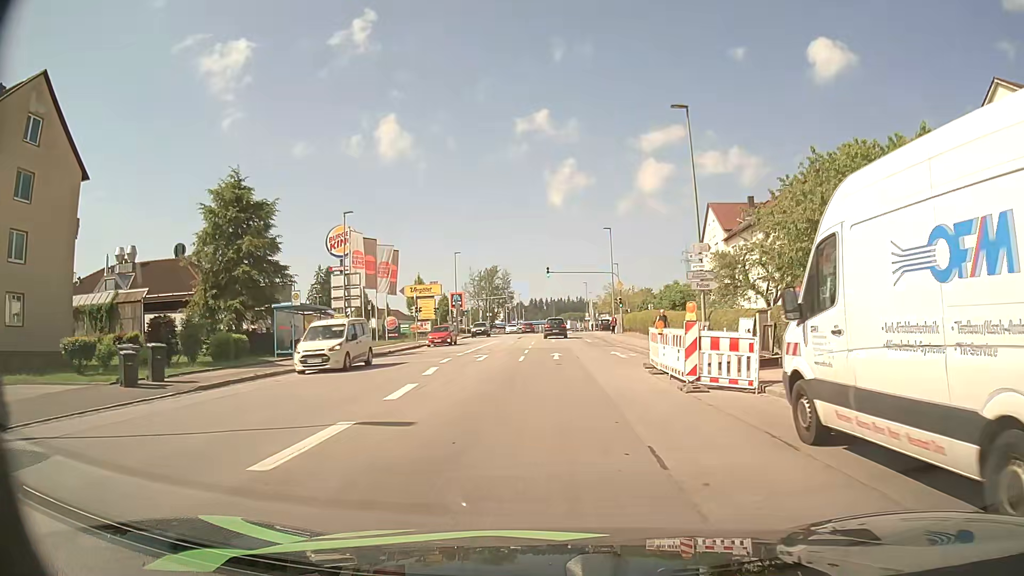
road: tertiary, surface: asphalt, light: Day
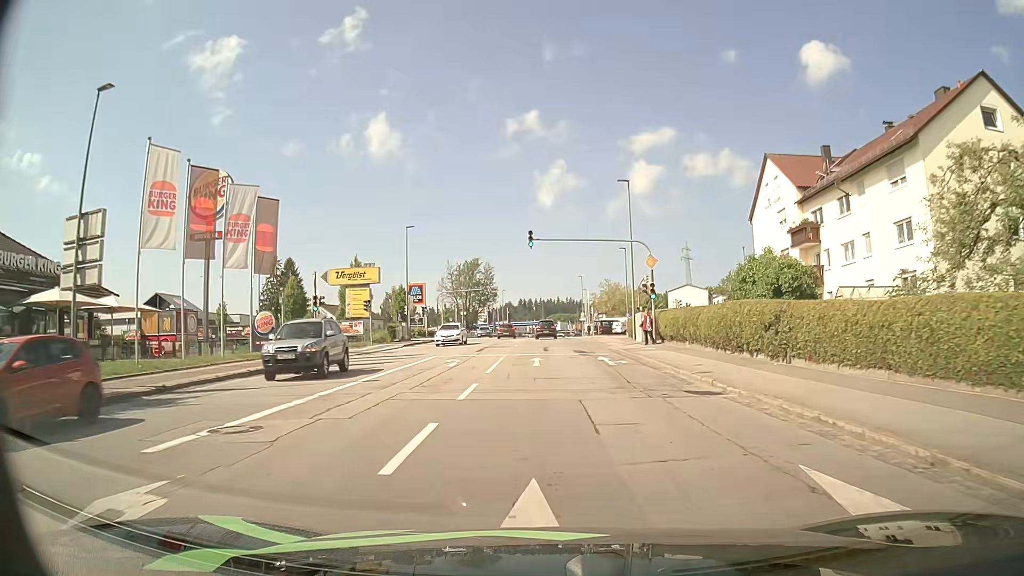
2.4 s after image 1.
(+0.3, +23.3) m; +1°
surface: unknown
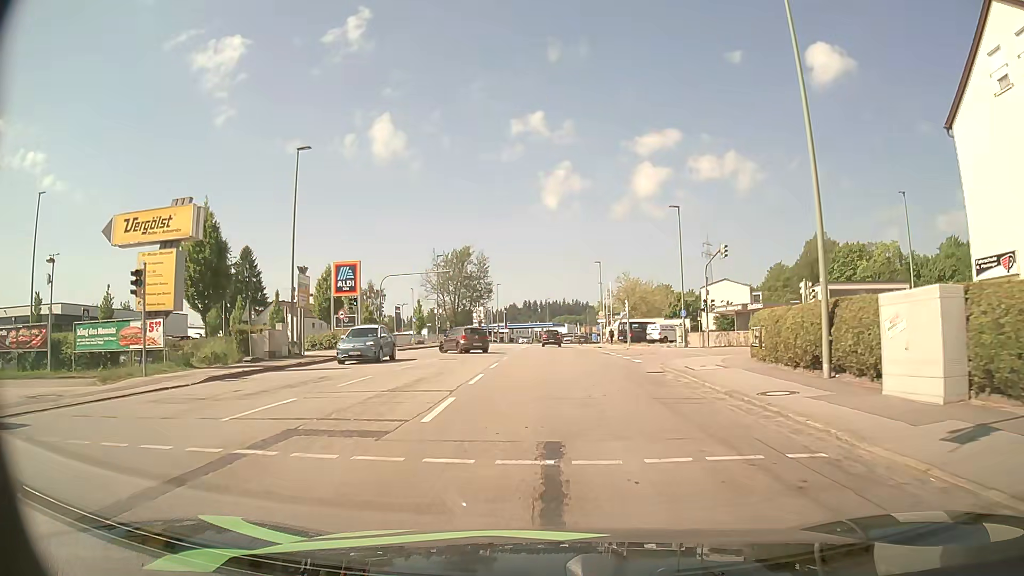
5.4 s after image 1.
(-0.1, +29.4) m; 0°
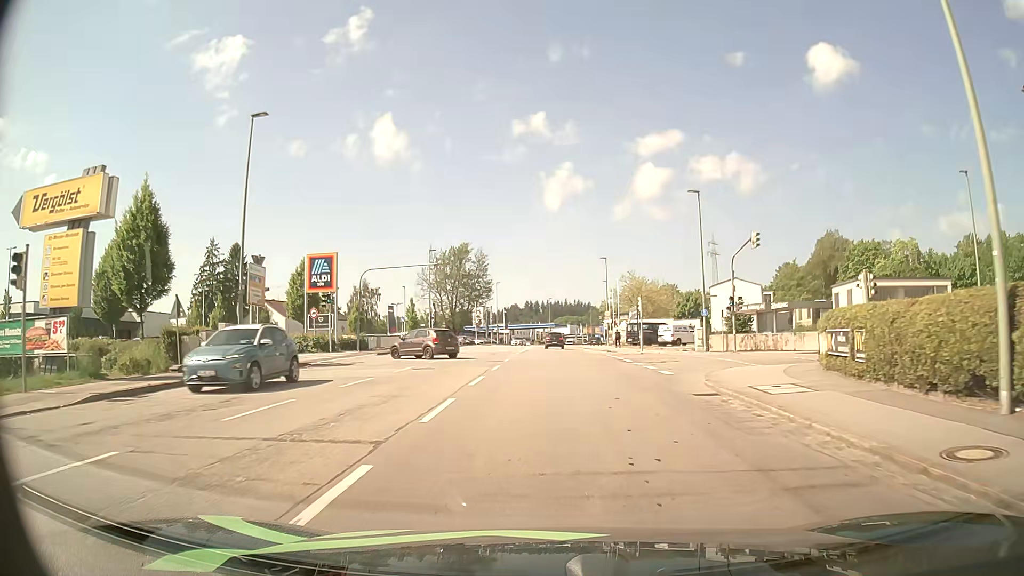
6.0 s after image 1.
(0.0, +6.0) m; 0°
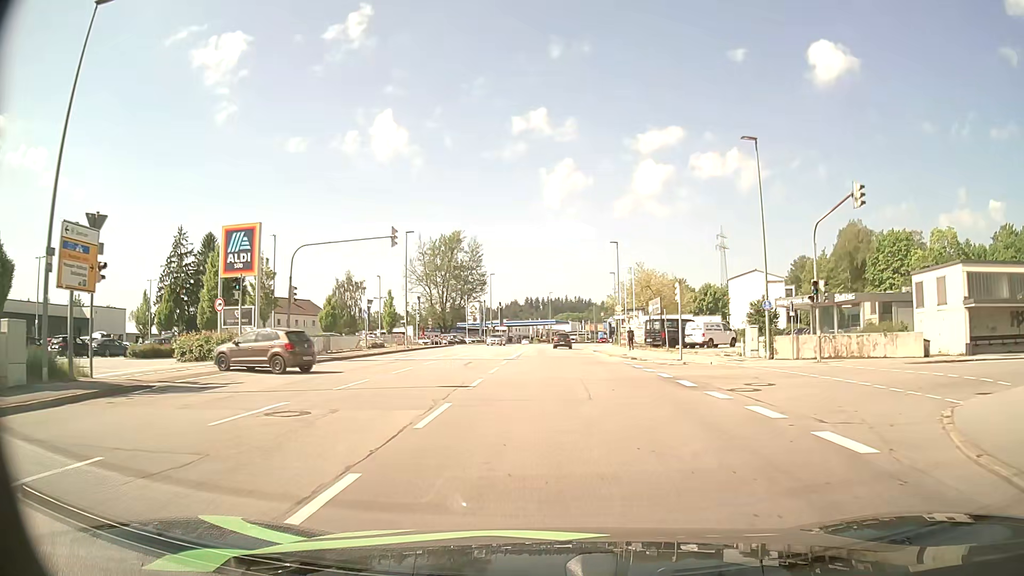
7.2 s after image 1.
(-0.1, +12.3) m; 0°
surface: asphalt
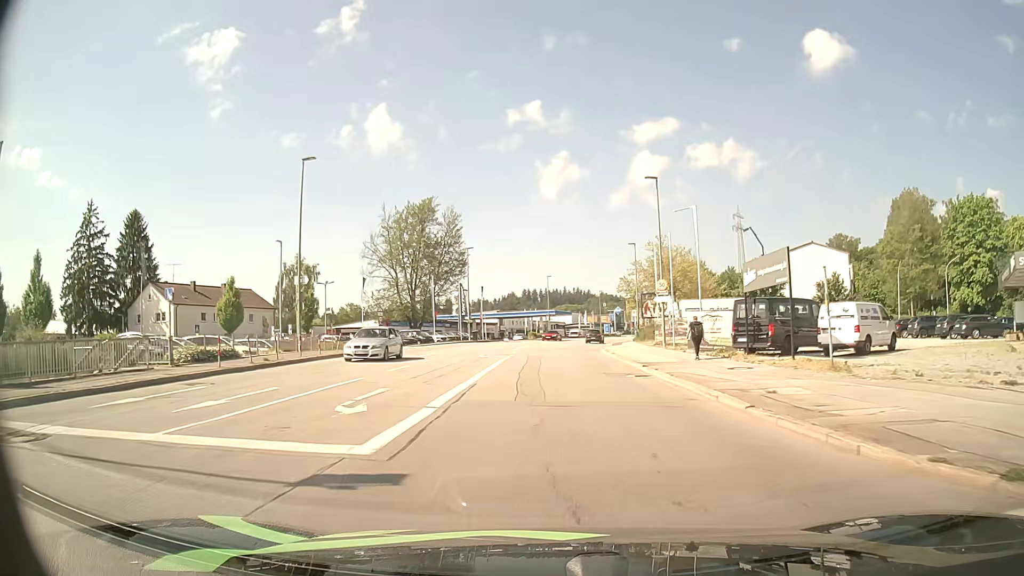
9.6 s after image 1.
(+0.1, +25.9) m; 0°
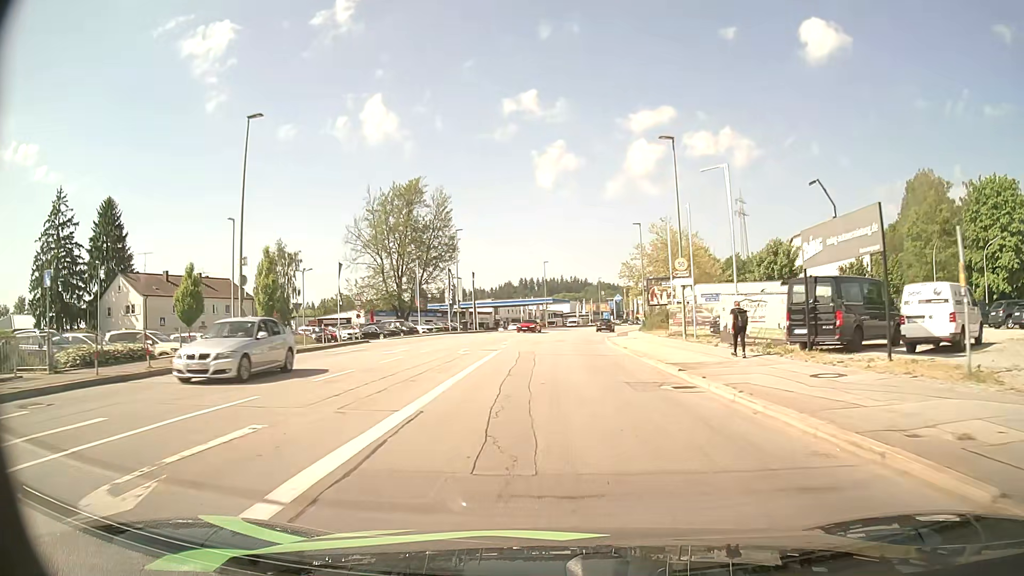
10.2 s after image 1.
(0.0, +6.7) m; +1°
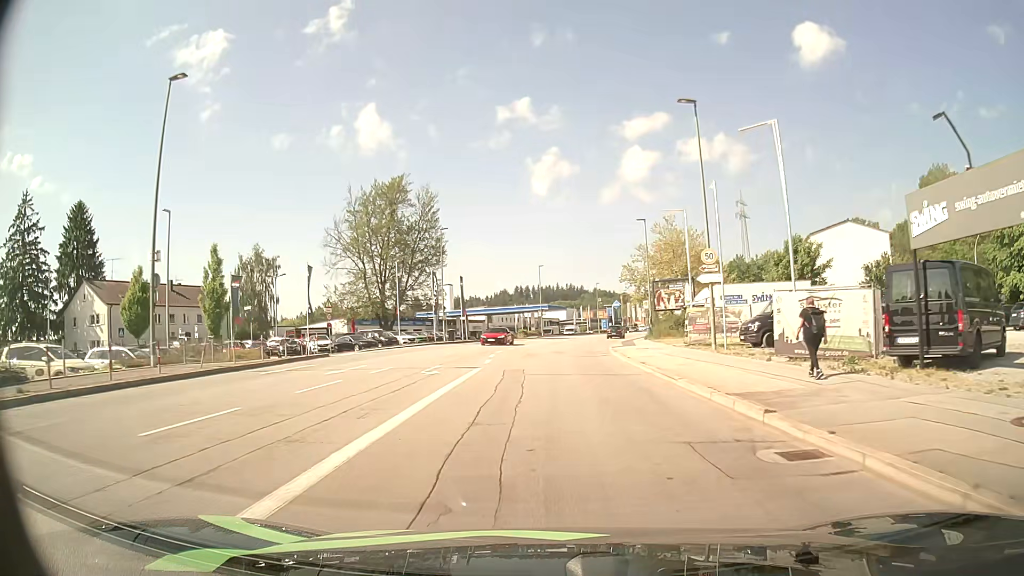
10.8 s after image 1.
(0.0, +6.7) m; 0°
(0, +10) (0, +20) (+1, +30) (+2, +40) (+3, +50) (+4, +60) (+5, +70) (+7, +80) (+10, +89) (+12, +99) m
